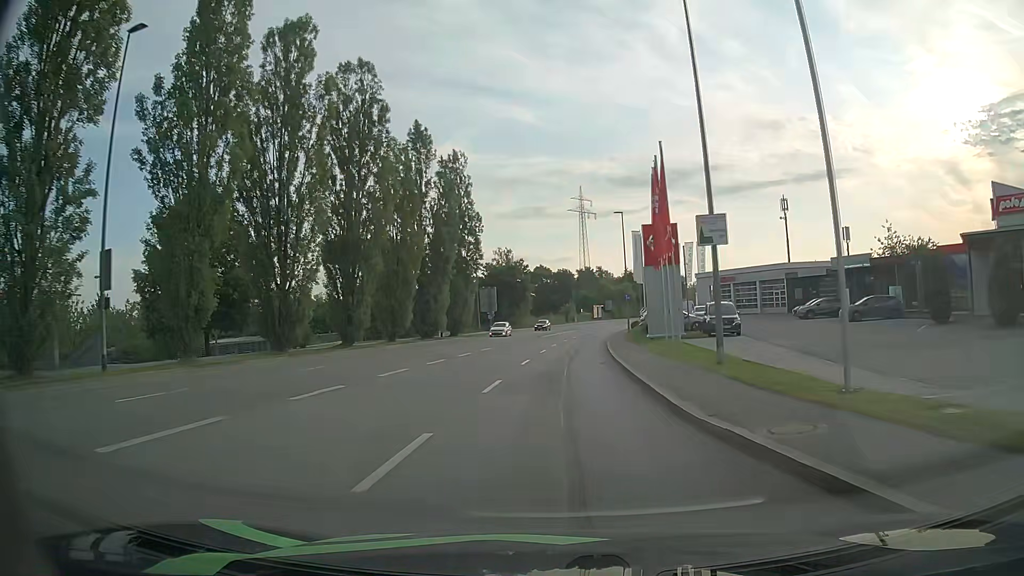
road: tertiary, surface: asphalt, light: Day
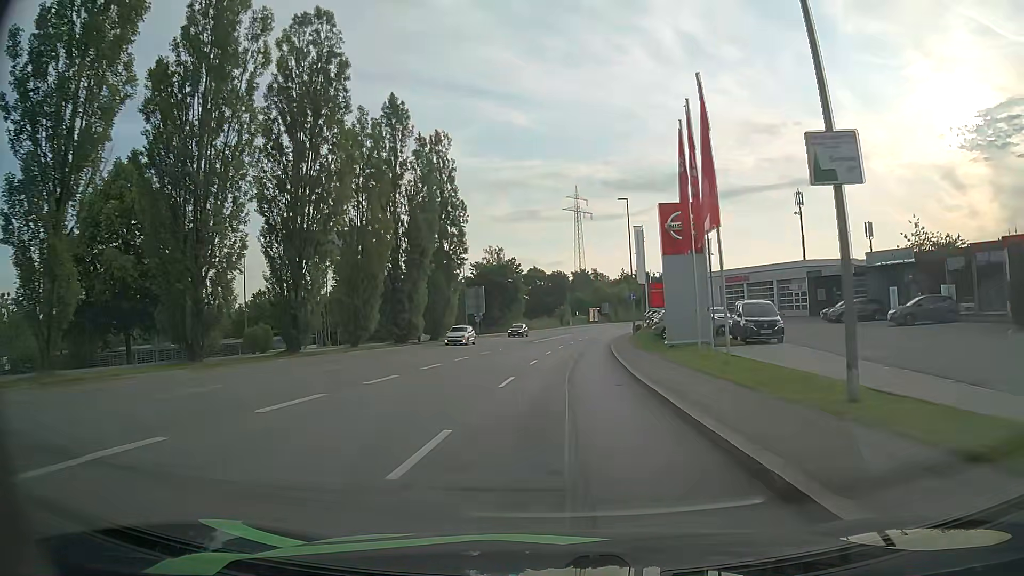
(0.0, +7.6) m; +1°
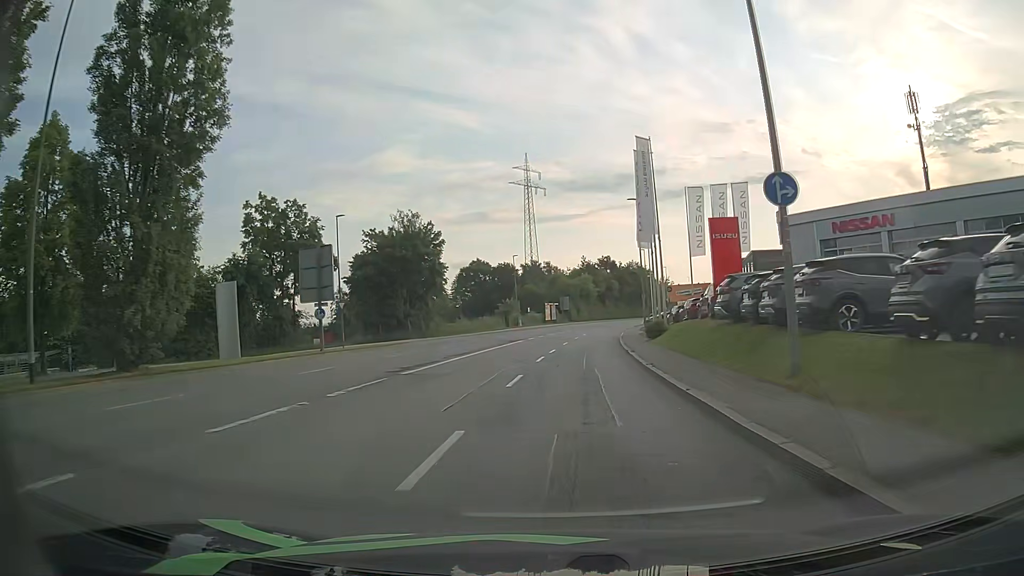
(+1.2, +38.1) m; +4°
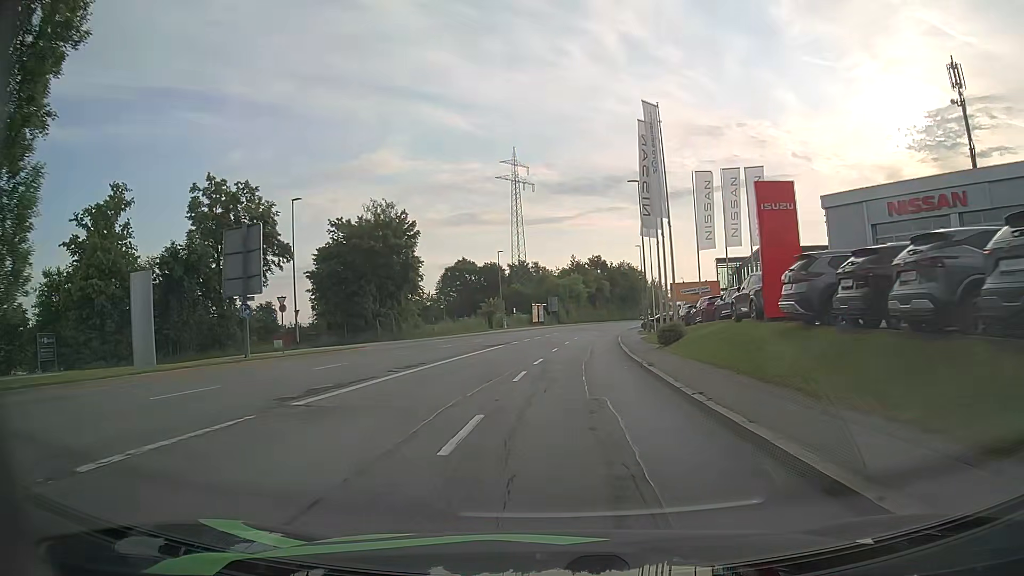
(+0.1, +7.5) m; +1°
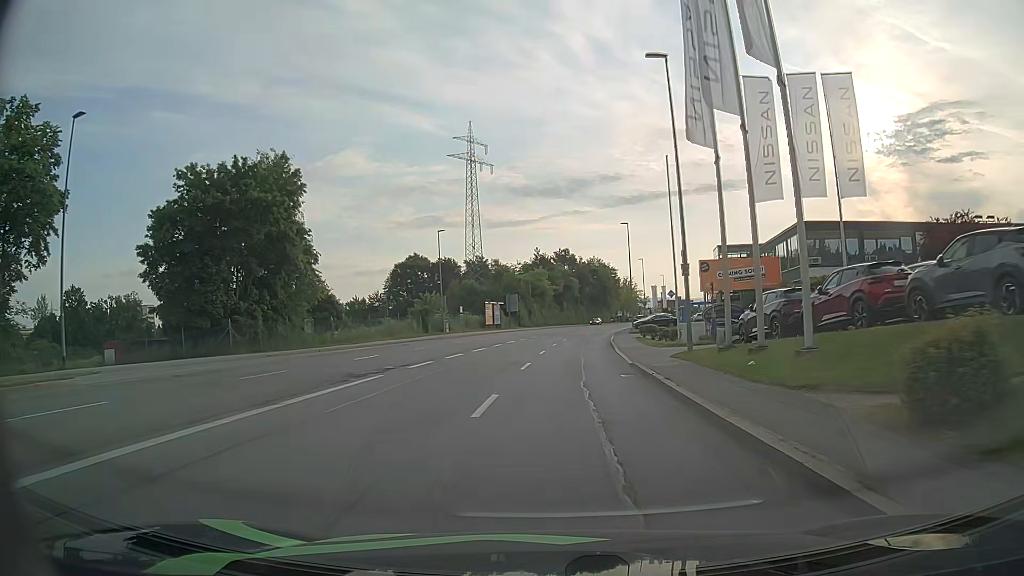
(+0.6, +22.0) m; +3°
